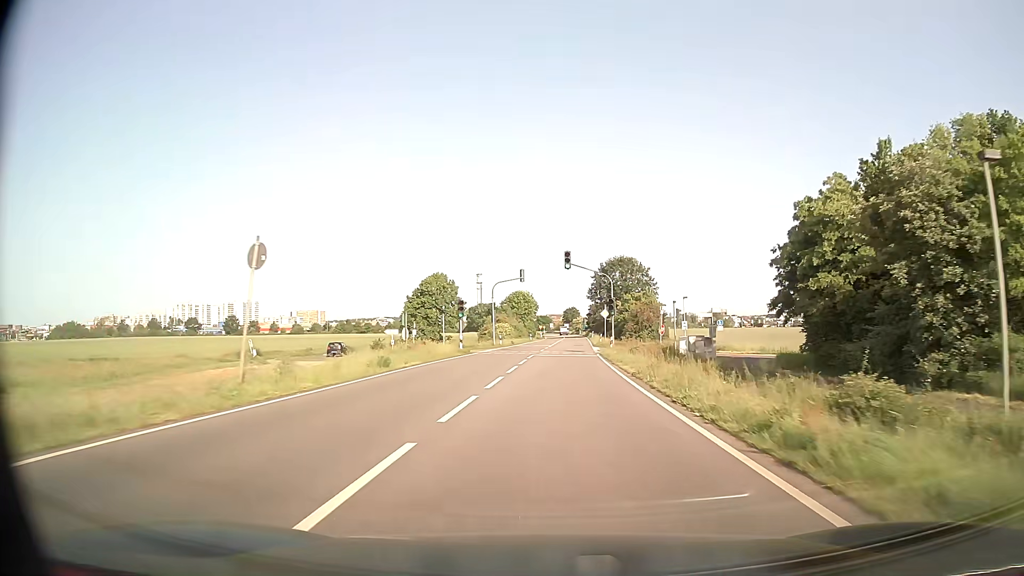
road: primary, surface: asphalt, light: Day
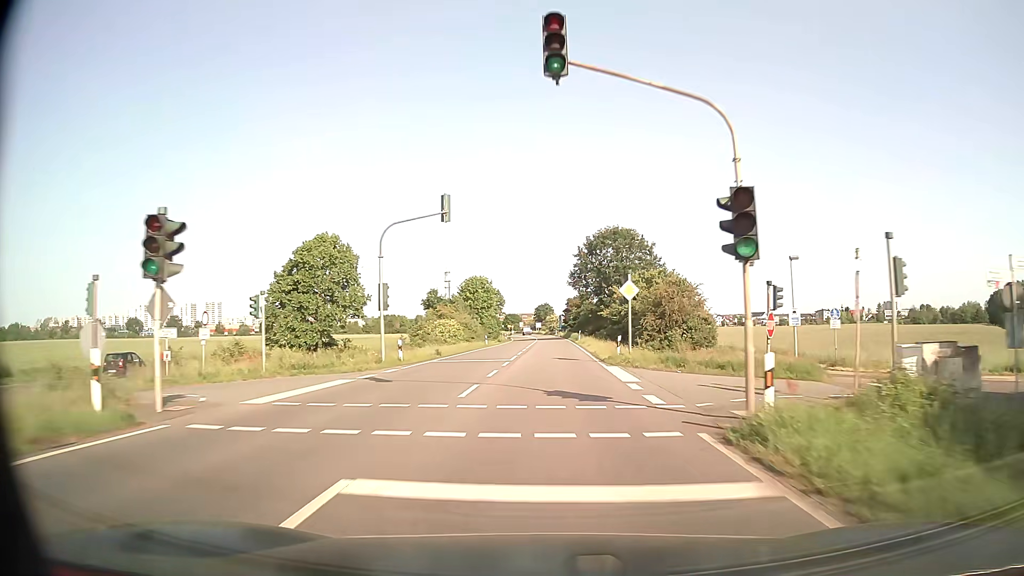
(+0.8, +33.4) m; +3°
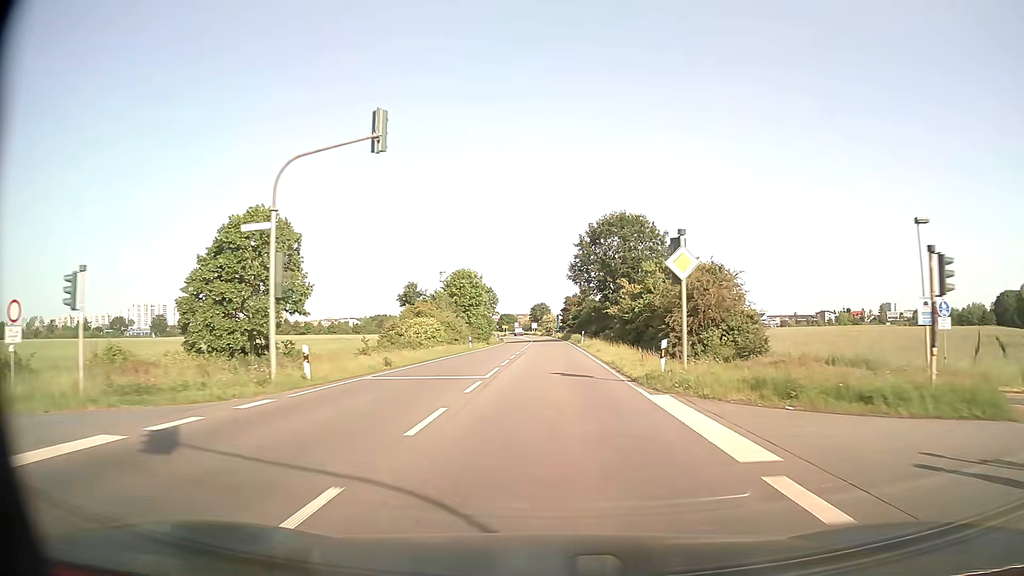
(0.0, +11.1) m; 0°
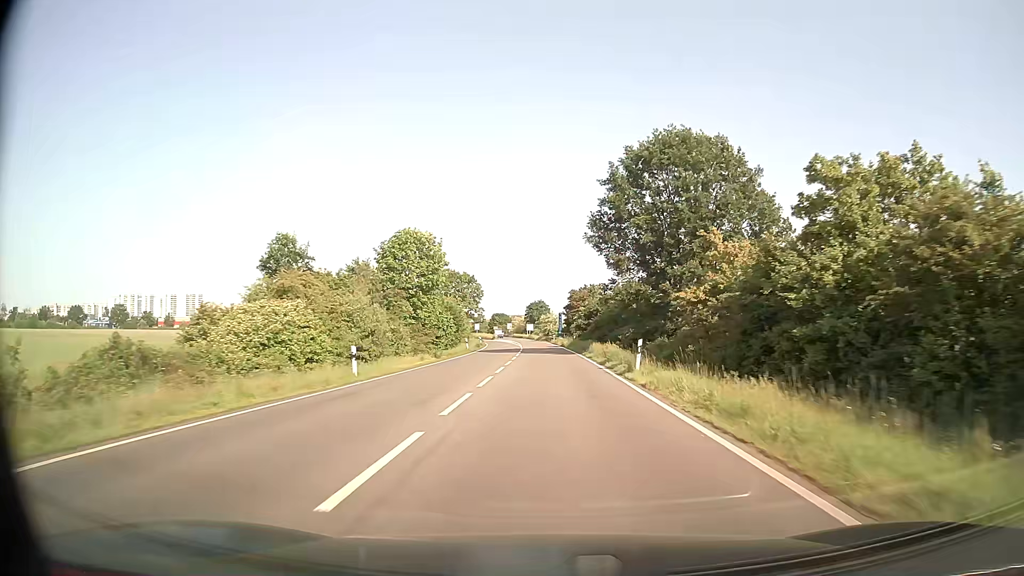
(+0.1, +33.4) m; 0°
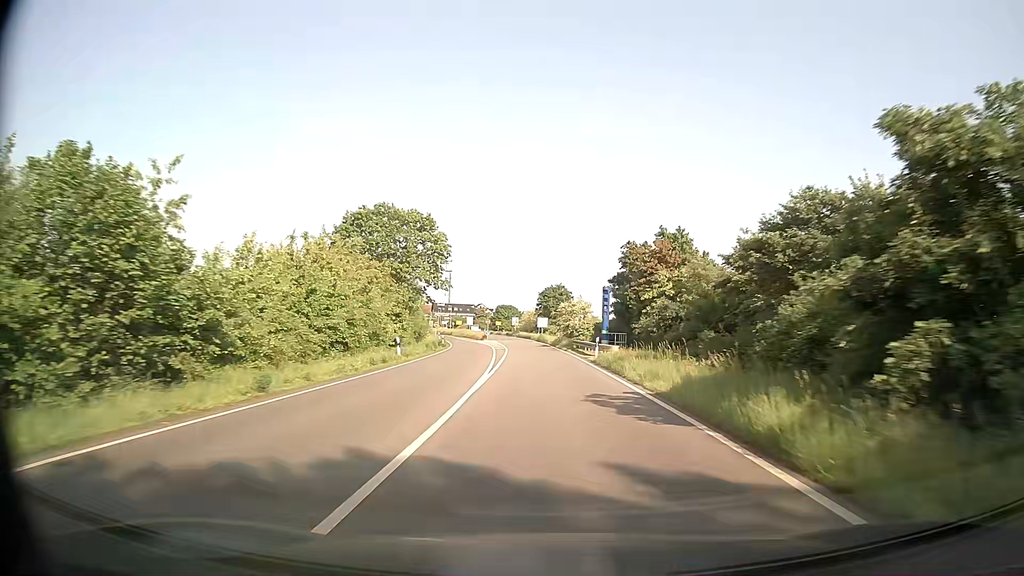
(-0.4, +55.5) m; -2°
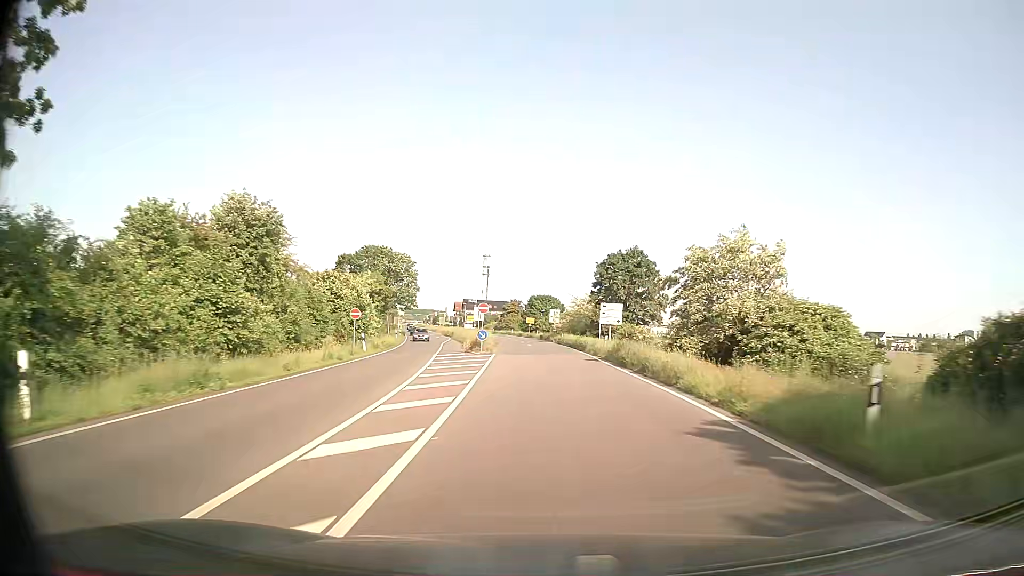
(-1.5, +55.1) m; -3°
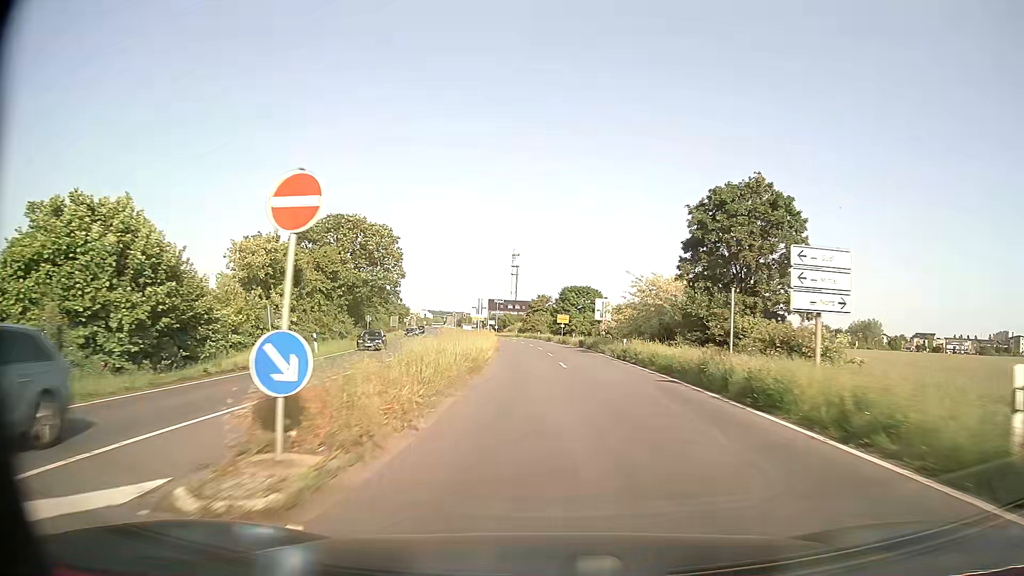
(-0.8, +32.3) m; -3°
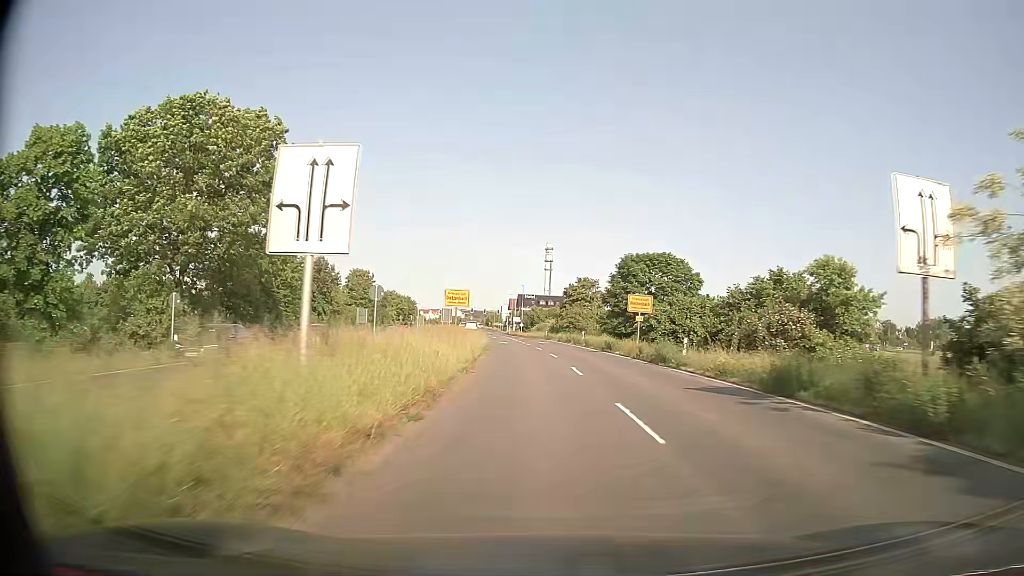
(-1.0, +41.5) m; -3°
(0, +10) (0, +20) (-1, +30) (-2, +40) (-2, +50) (-3, +60) (-5, +70) (-6, +80) (-9, +89) (-10, +99) m
